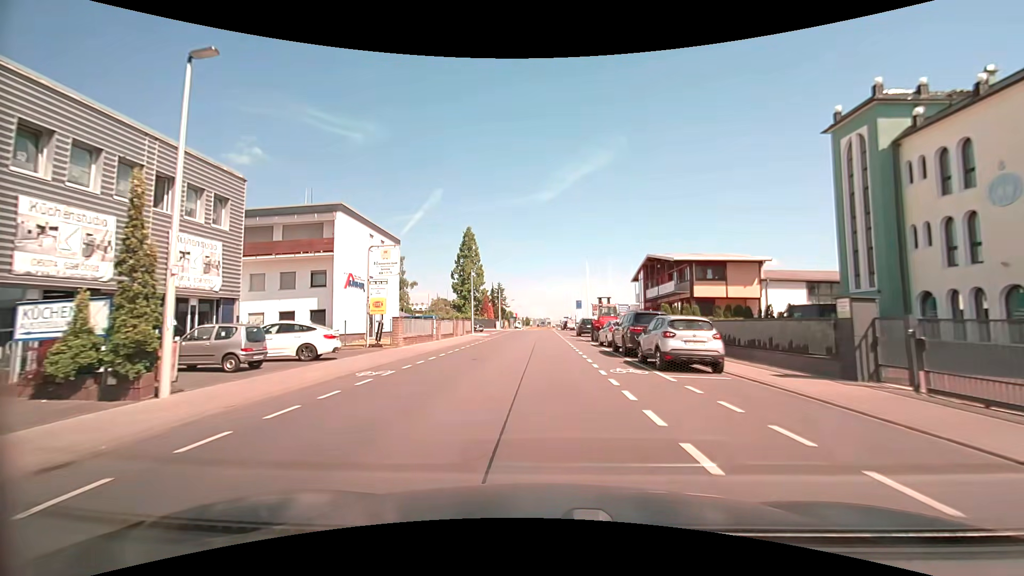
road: tertiary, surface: asphalt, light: Day
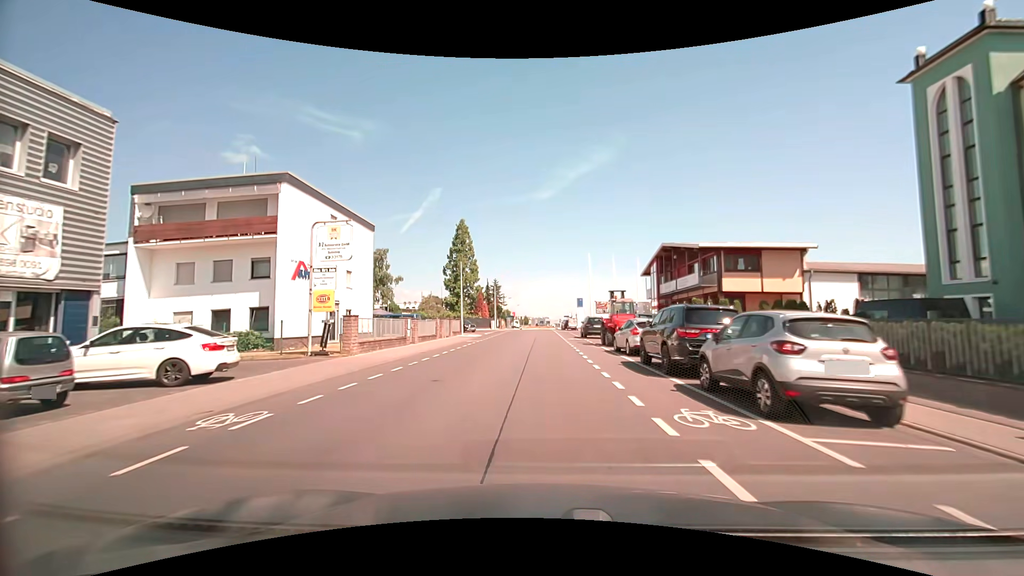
(0.0, +6.8) m; 0°
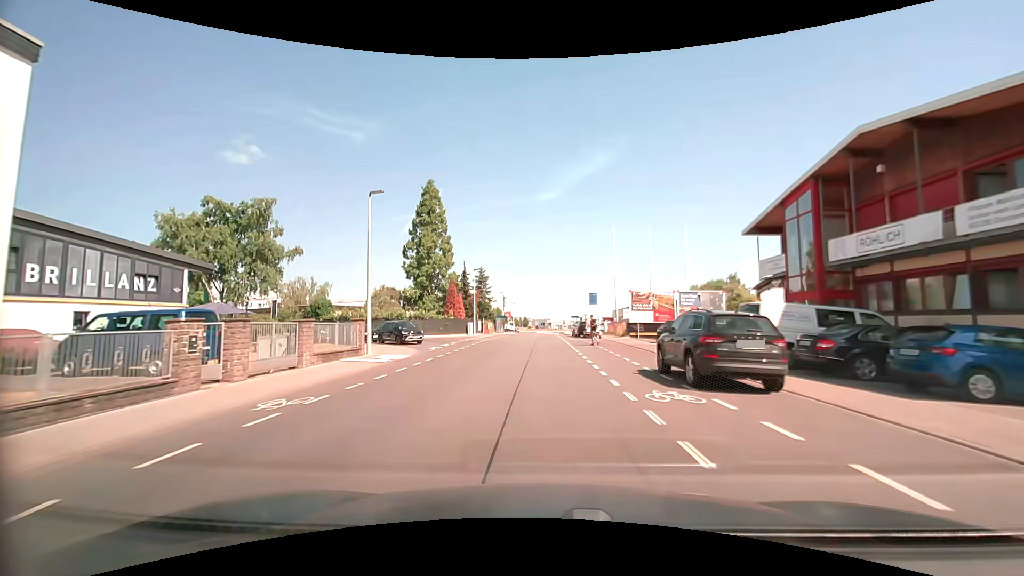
(0.0, +27.3) m; 0°
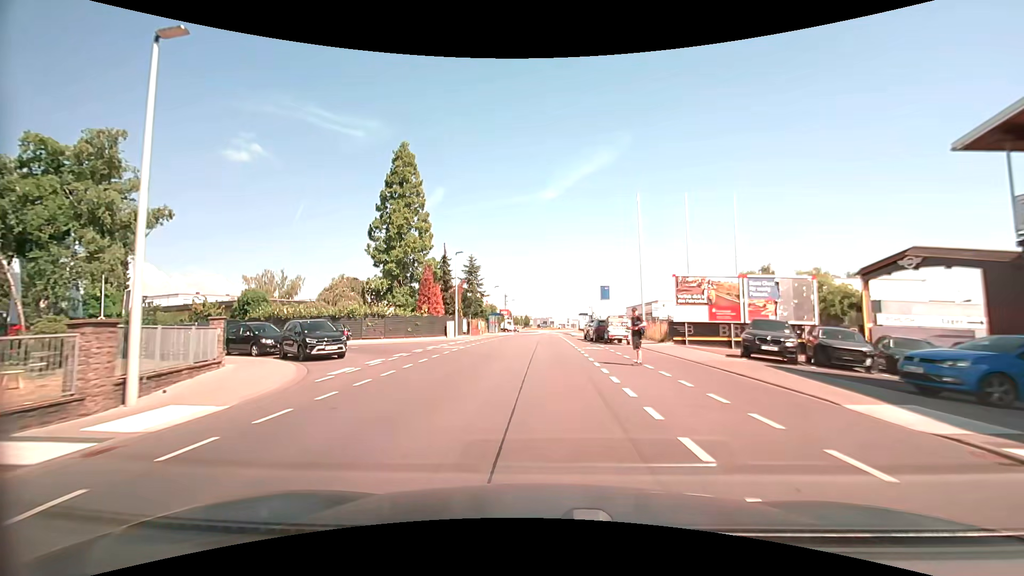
(0.0, +13.6) m; 0°
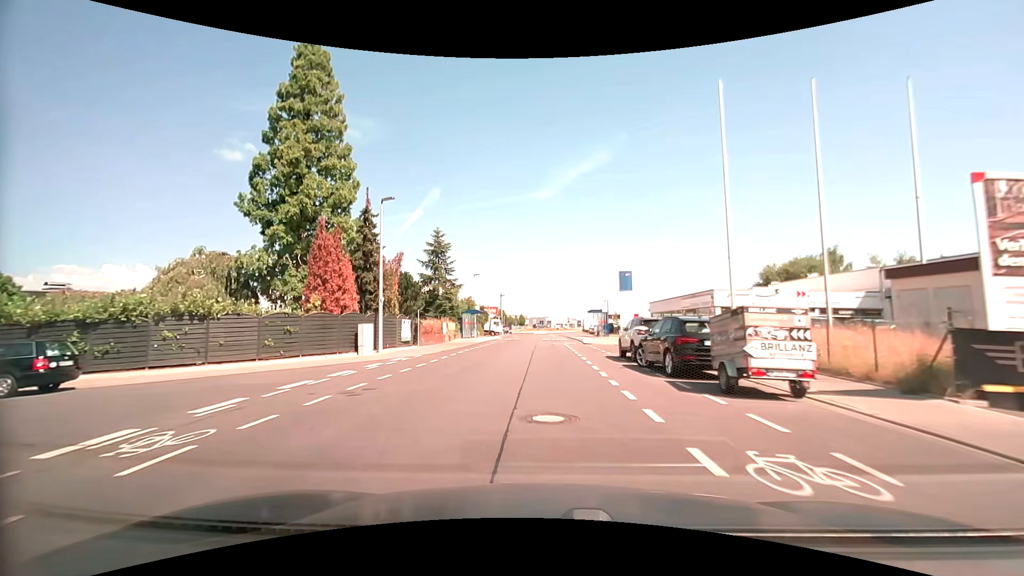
(0.0, +20.5) m; 0°
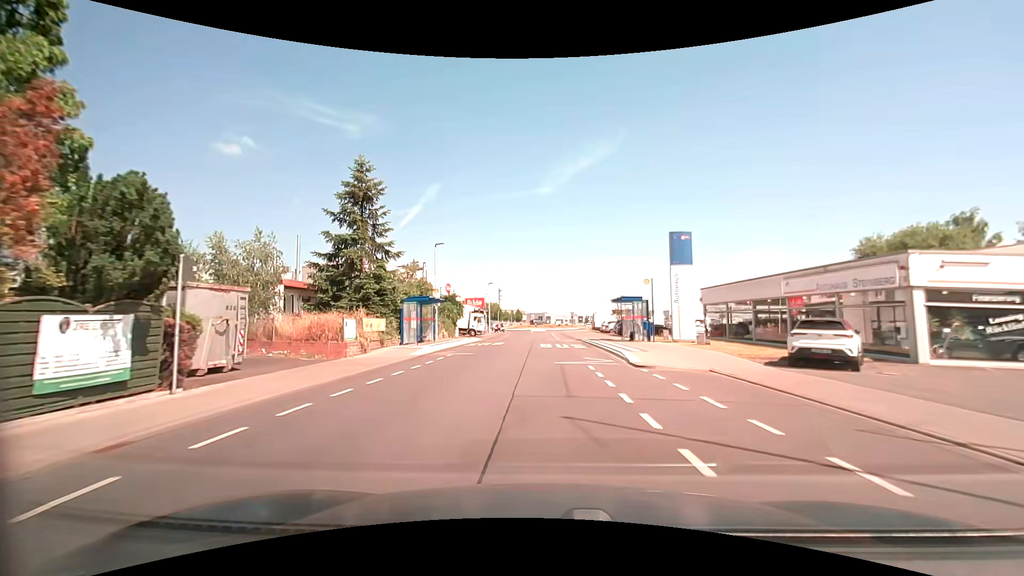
(+0.1, +20.8) m; 0°
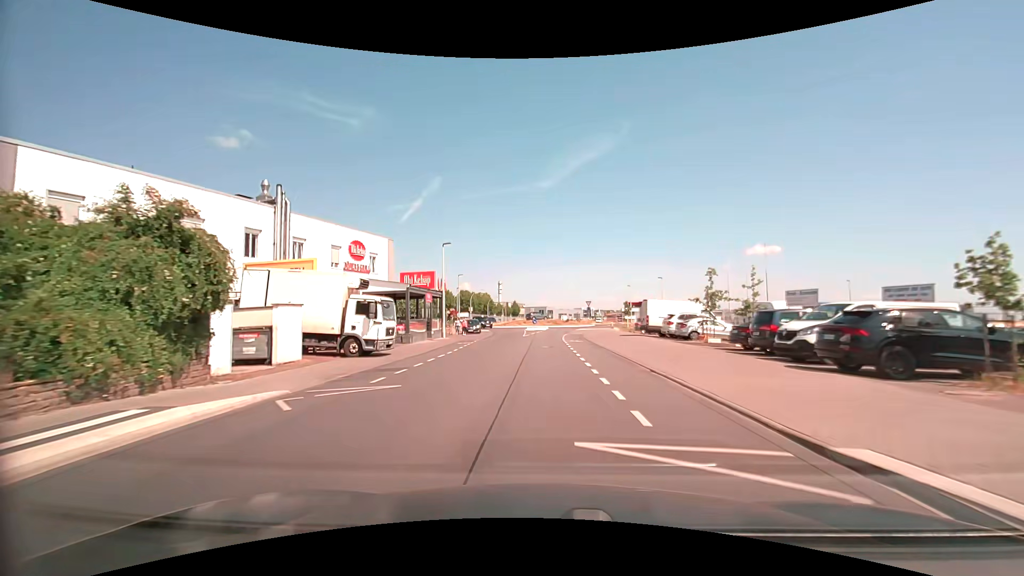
(0.0, +35.5) m; 0°
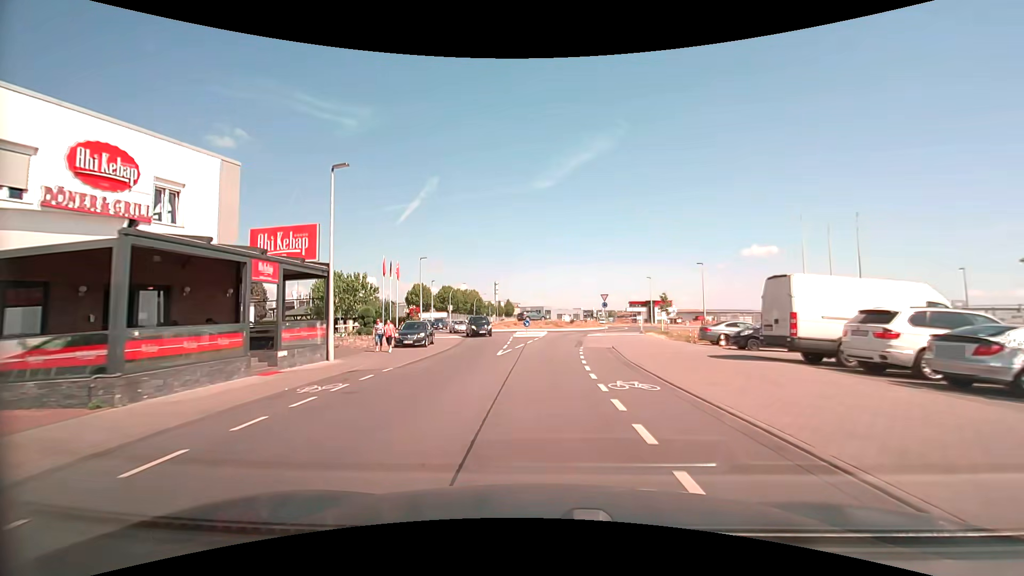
(+0.2, +20.9) m; +1°
(0, +10) (0, +20) (+1, +30) (+1, +40) (+3, +50) (+8, +58) (+12, +67) (+10, +77) (+5, +85) (+1, +94) m
